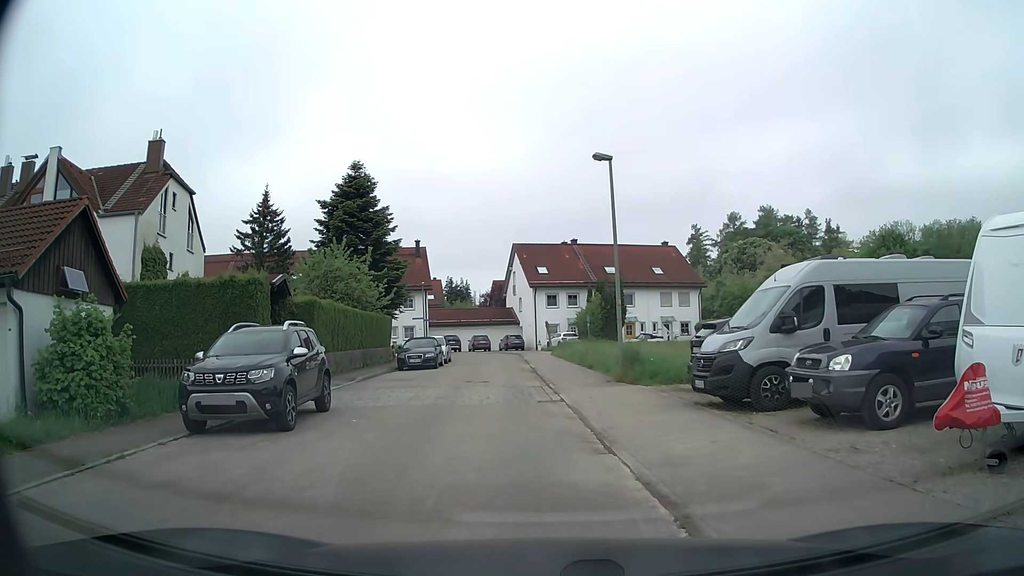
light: Day
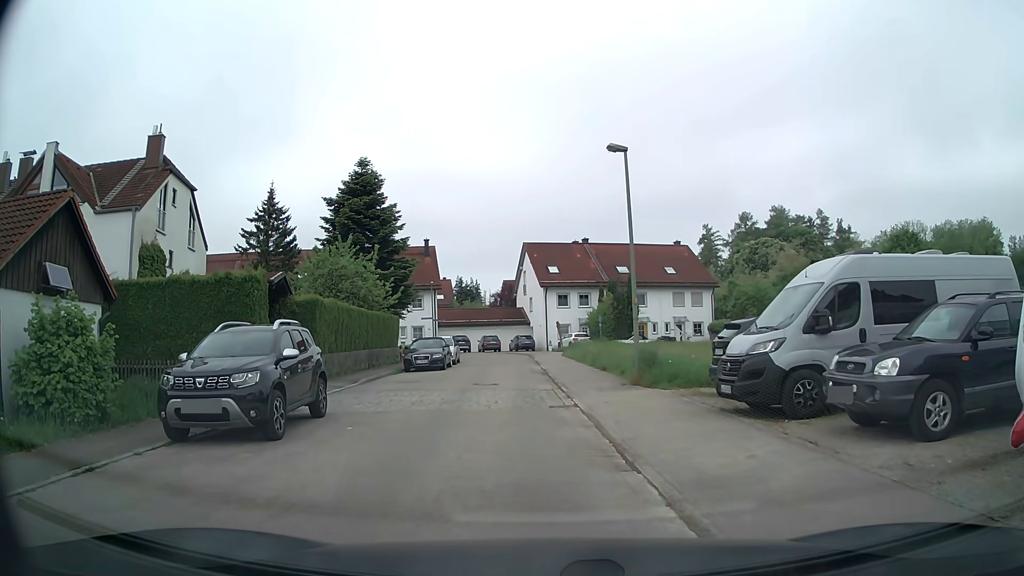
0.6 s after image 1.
(0.0, +1.0) m; 0°
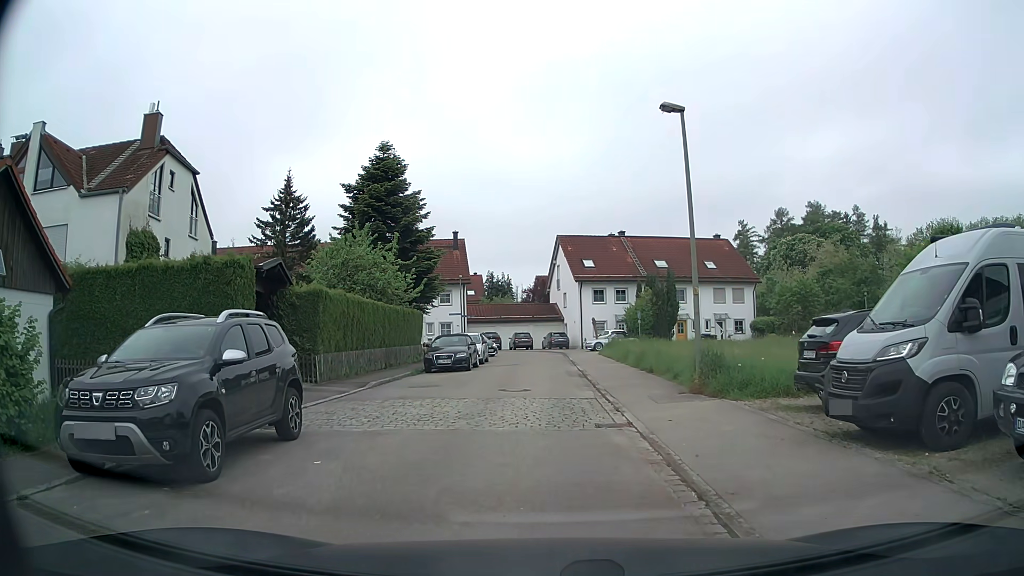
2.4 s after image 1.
(0.0, +3.0) m; -2°
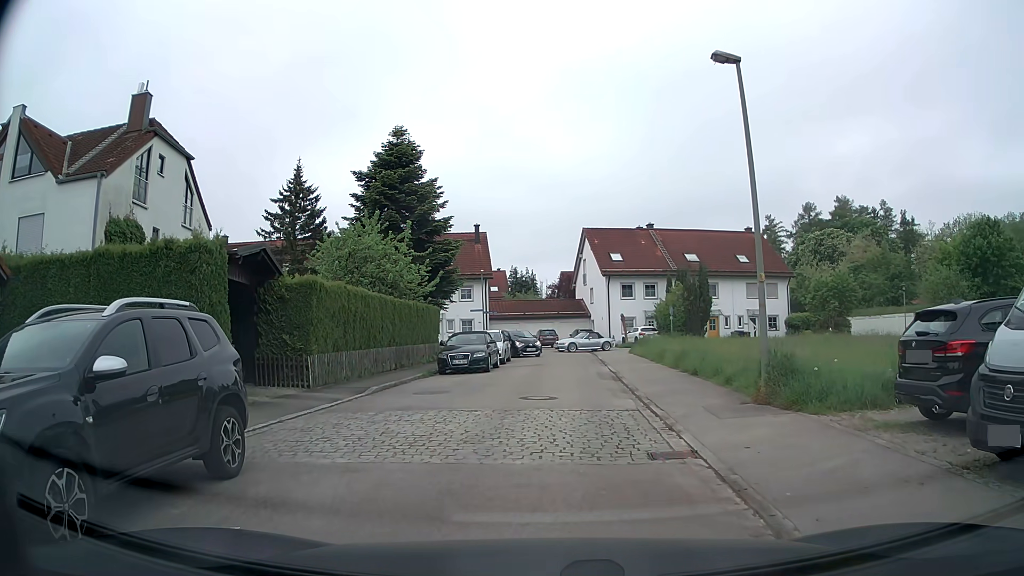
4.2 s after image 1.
(0.0, +2.6) m; -2°
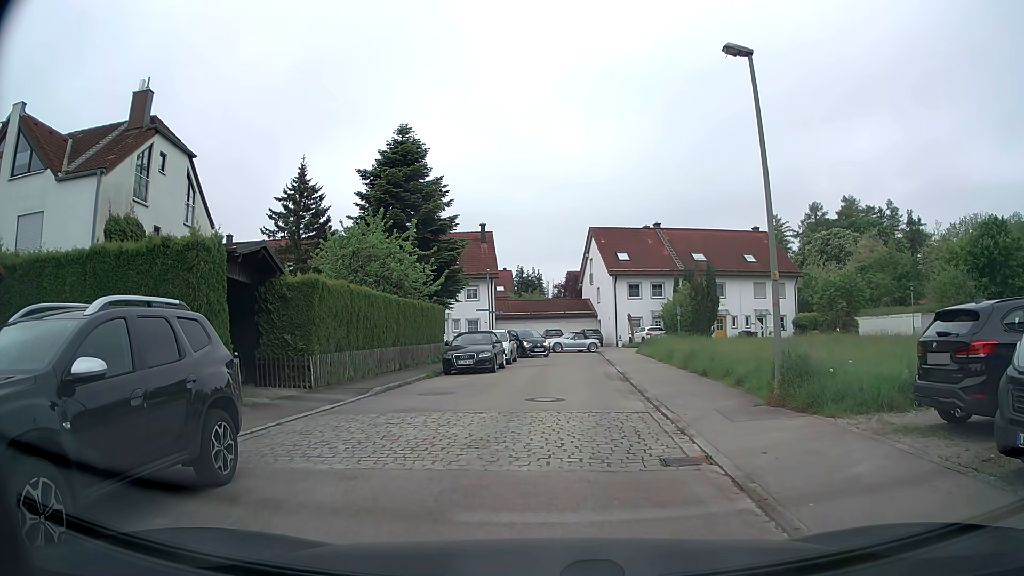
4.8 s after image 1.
(0.0, +0.3) m; 0°
